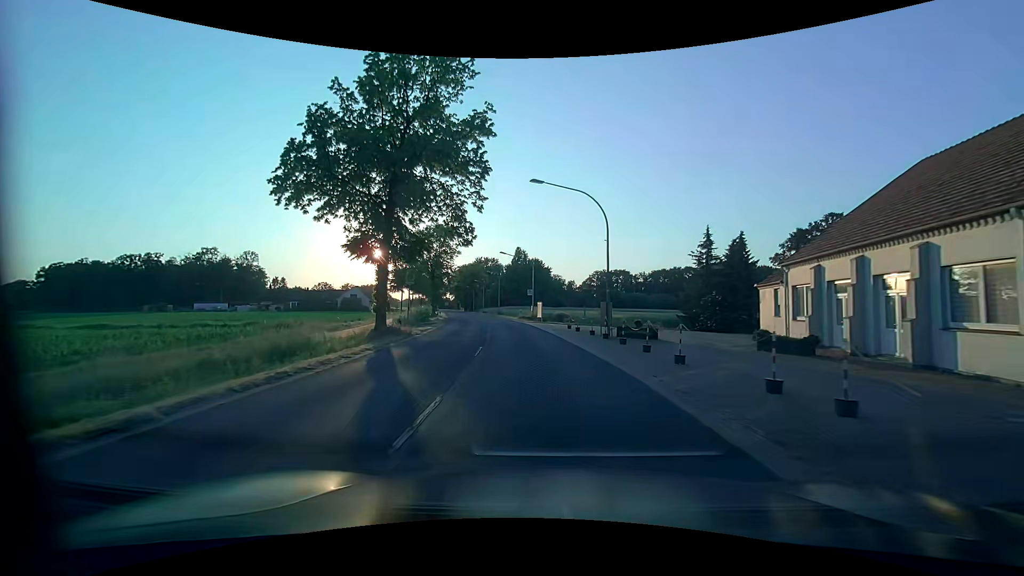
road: secondary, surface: asphalt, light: Day
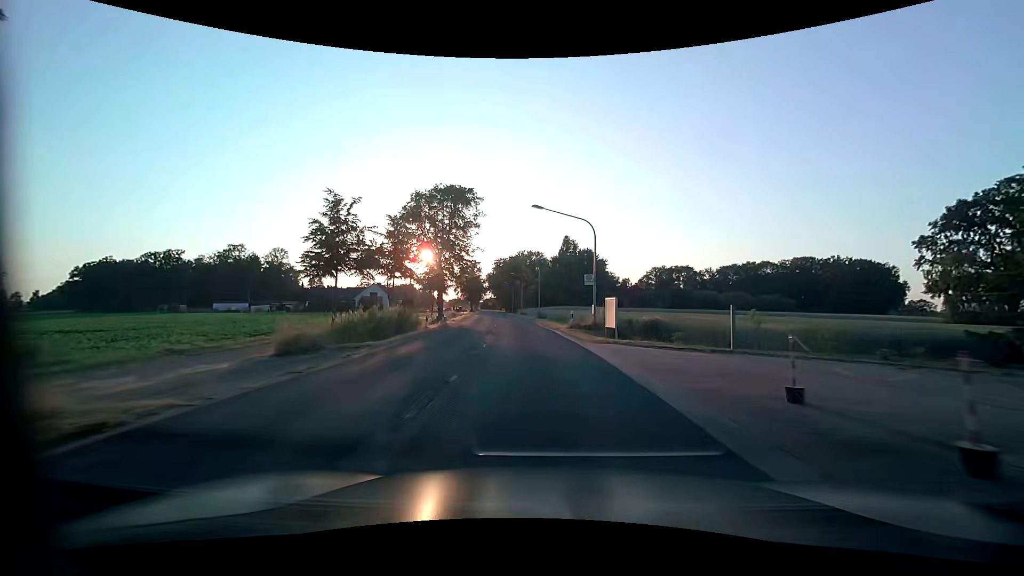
(-1.2, +24.6) m; -5°
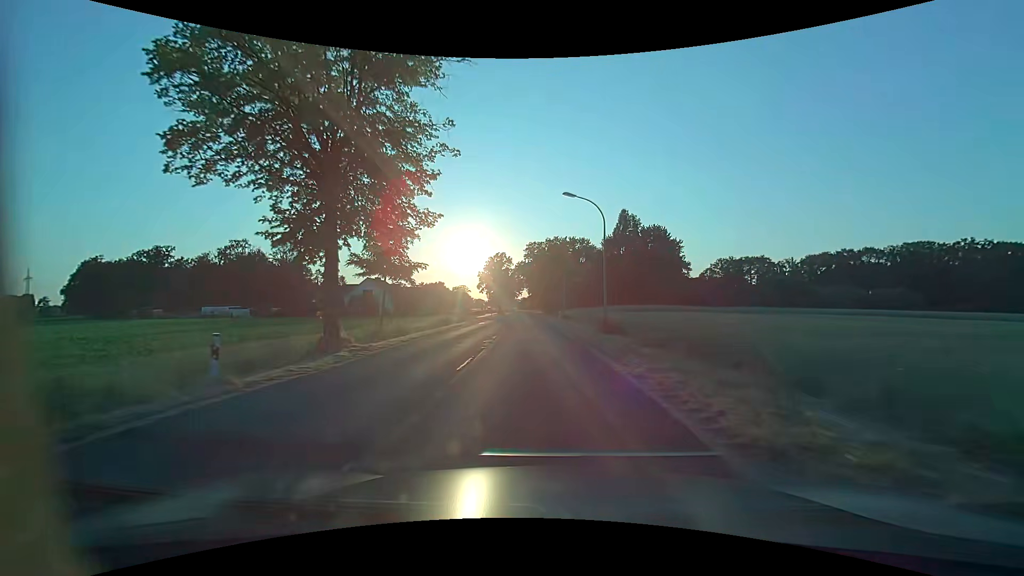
(-1.6, +32.8) m; -5°
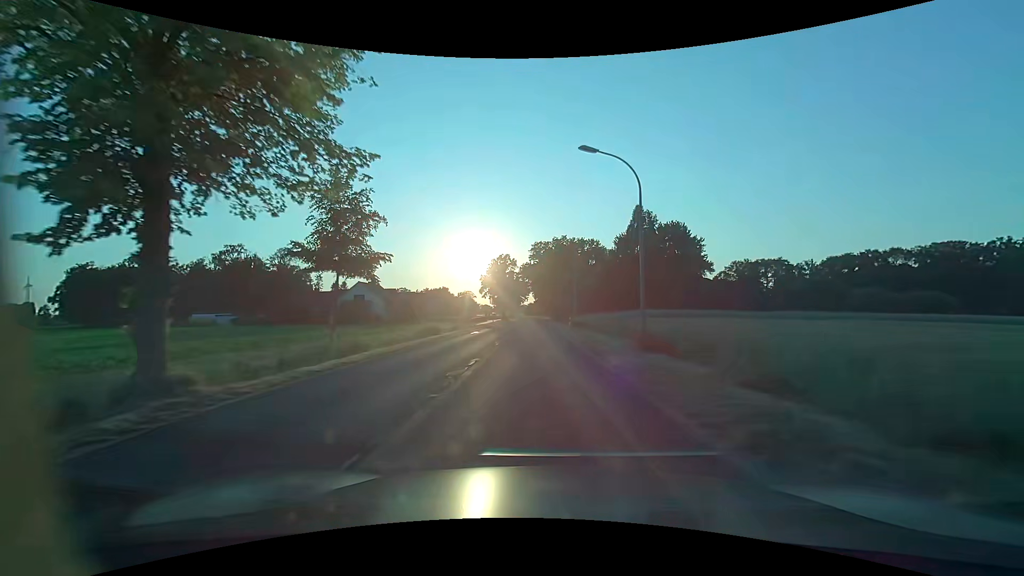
(0.0, +8.2) m; -1°
(0, +10) (0, +20) (-1, +30) (-1, +40) (-1, +50) (-1, +60) (-2, +70) (-2, +80) (-2, +90) (-2, +100) m
